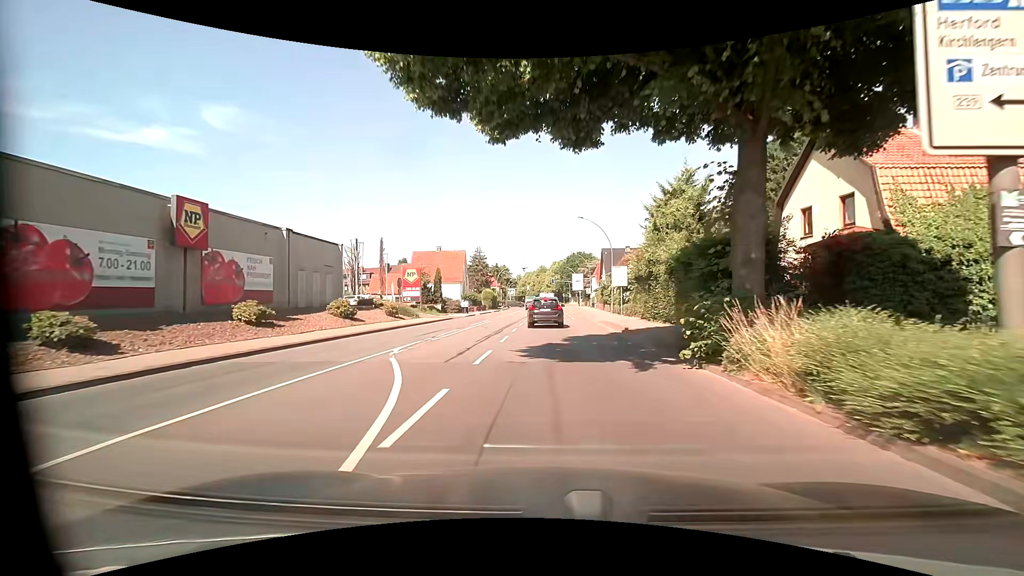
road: primary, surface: asphalt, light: Day
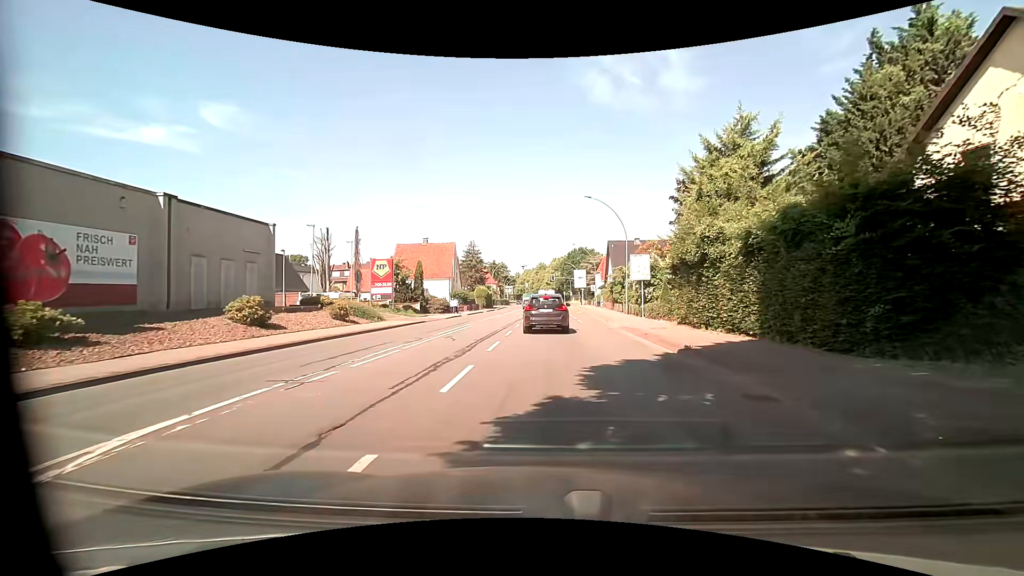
(0.0, +9.0) m; +1°
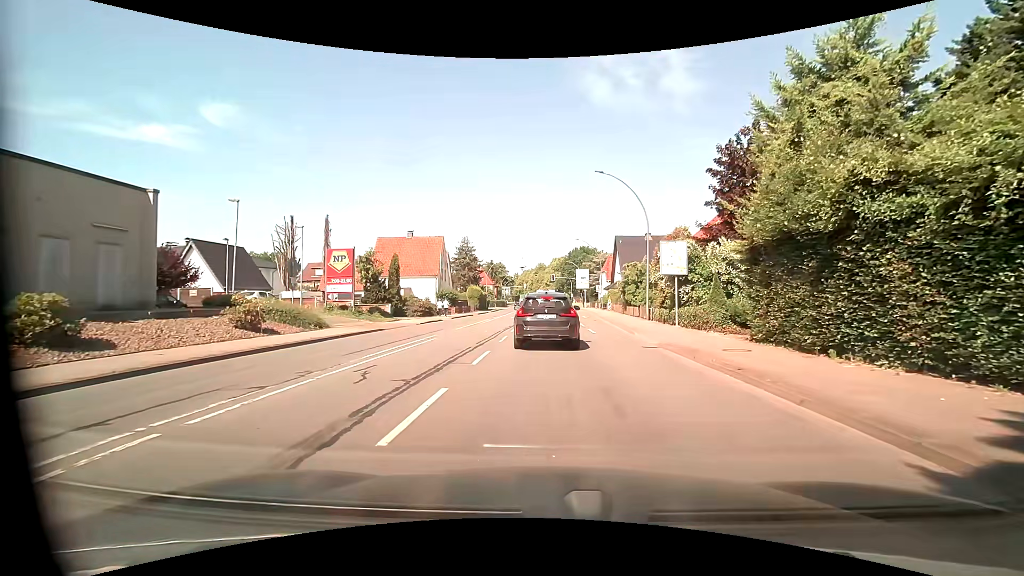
(-0.1, +8.3) m; -1°
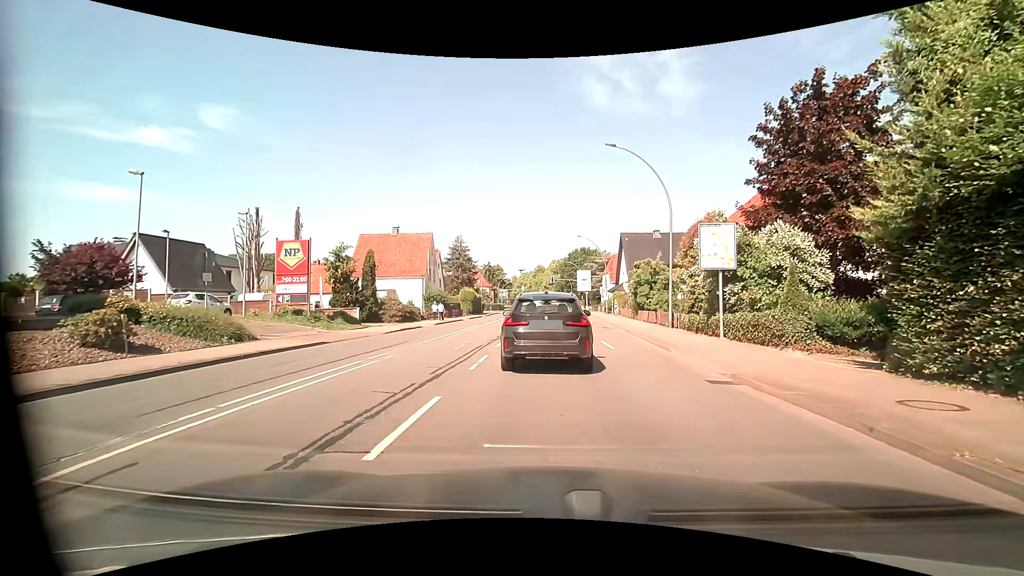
(0.0, +6.1) m; 0°
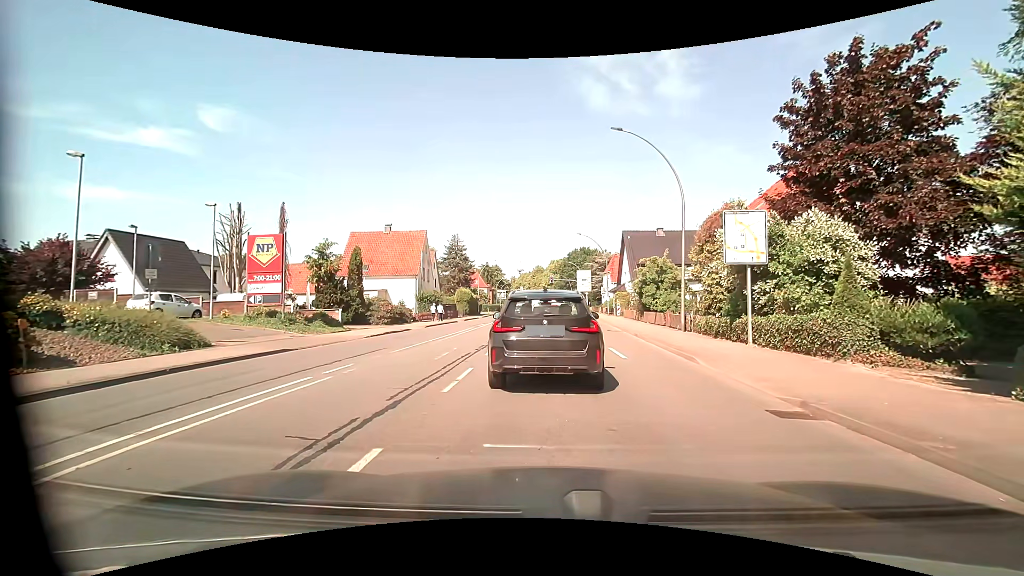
(0.0, +2.5) m; 0°
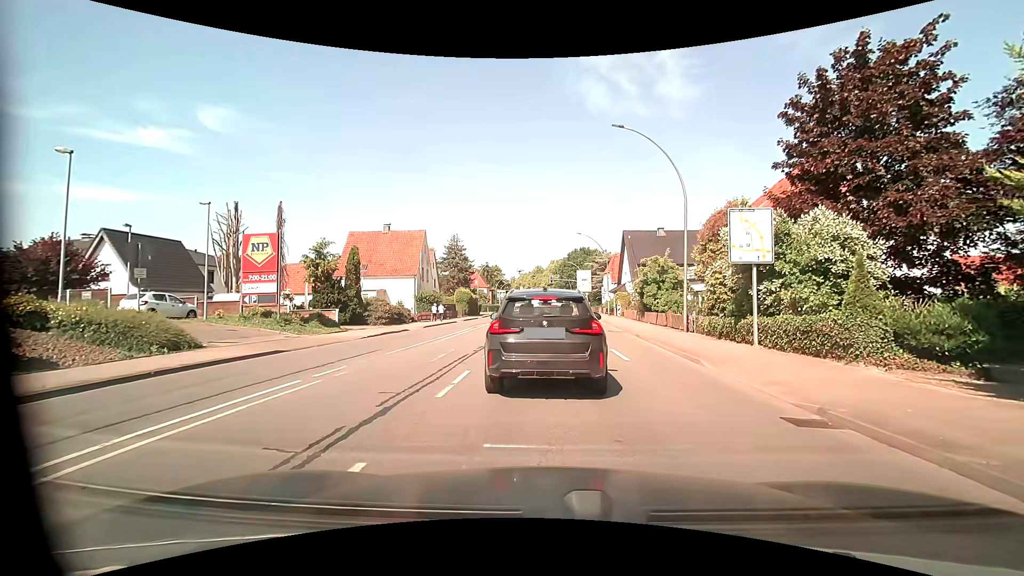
(0.0, +0.4) m; 0°
(0, +10) (0, +20) (0, +30) (+1, +40) (+1, +50) (+1, +60) (+1, +70) (+1, +80) (+1, +90) (+2, +100) m
